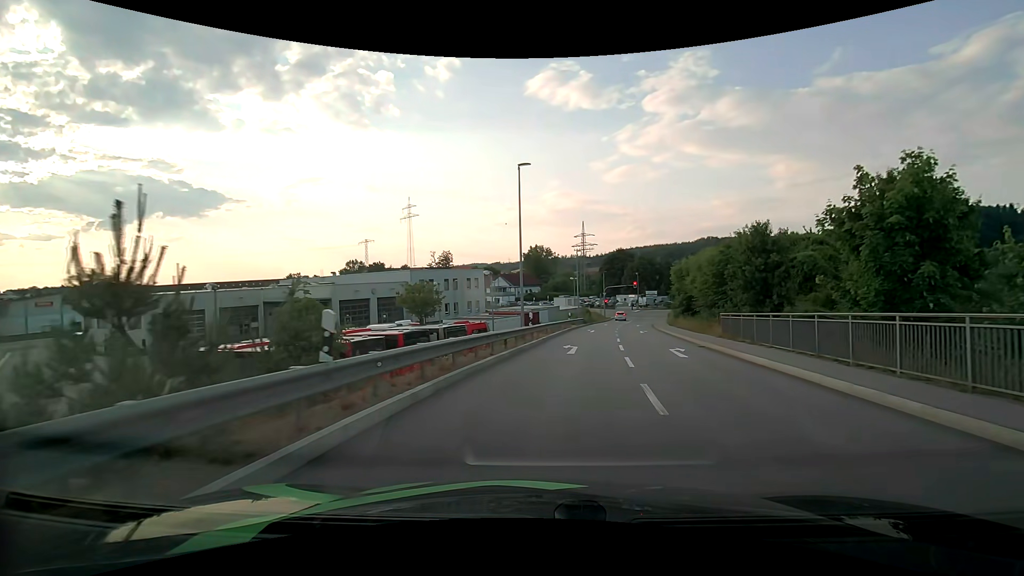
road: primary_link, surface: asphalt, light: Day
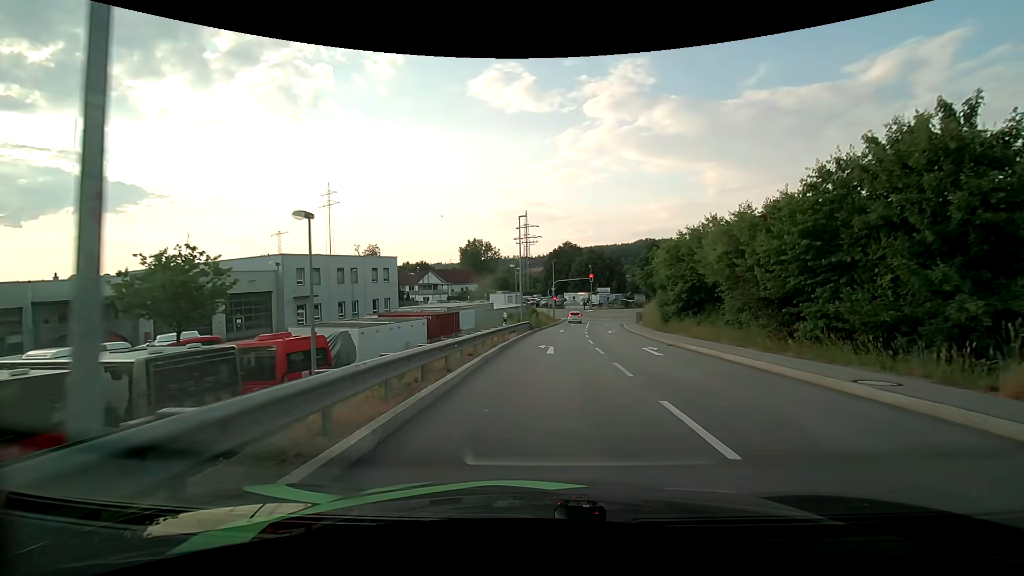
(+1.3, +19.9) m; +7°
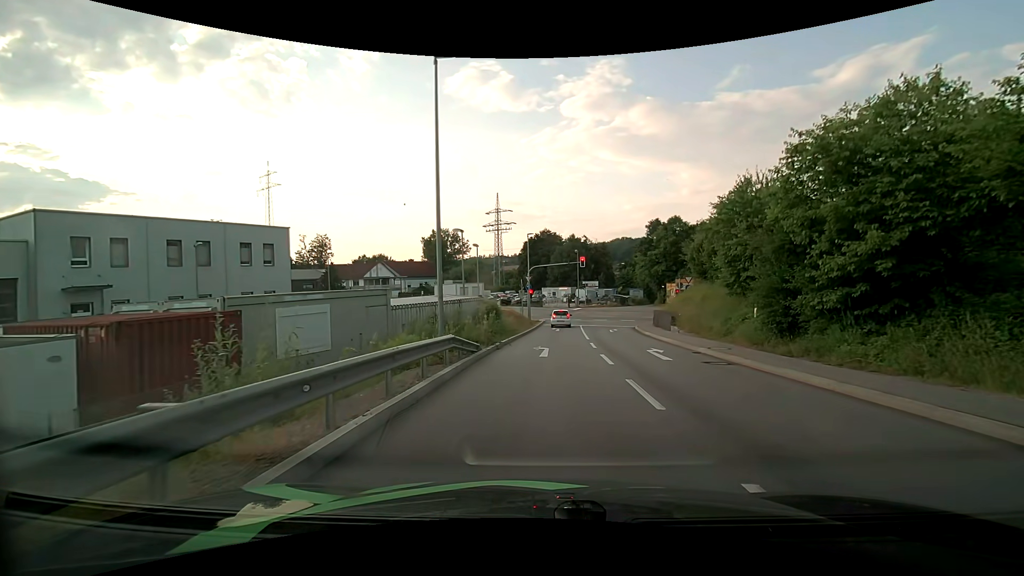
(+0.6, +21.6) m; +2°
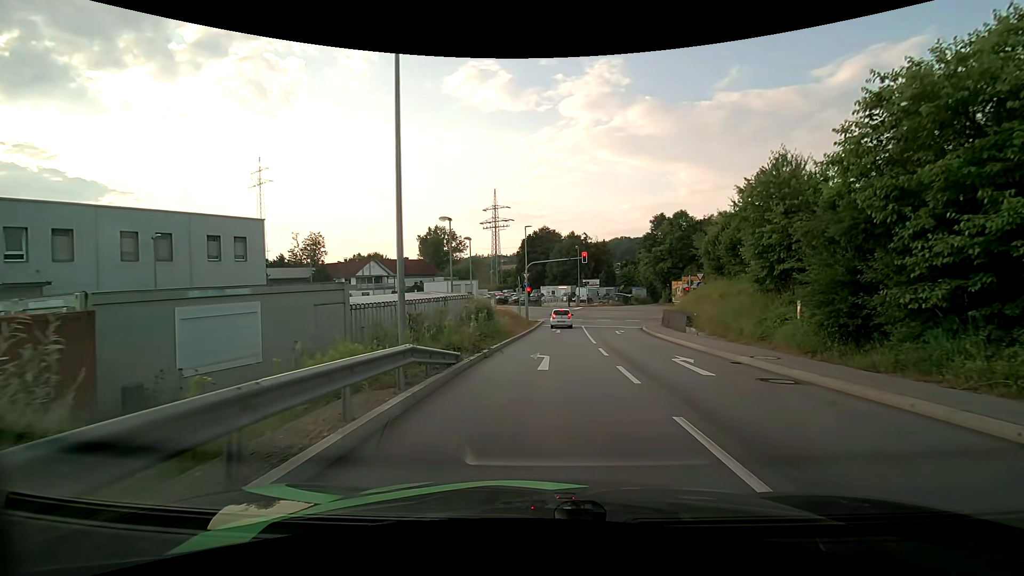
(0.0, +3.5) m; 0°
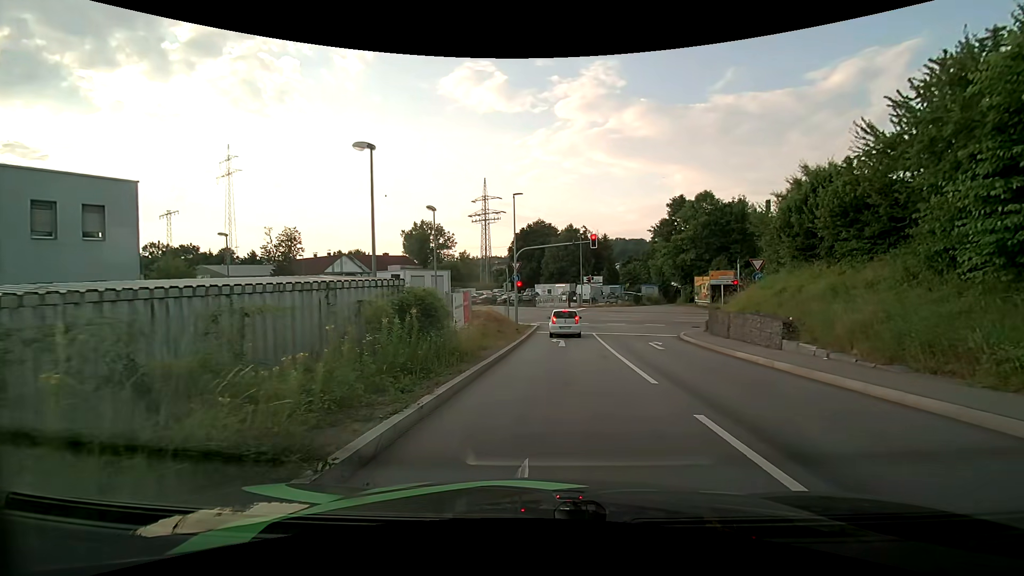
(+0.1, +11.5) m; 0°
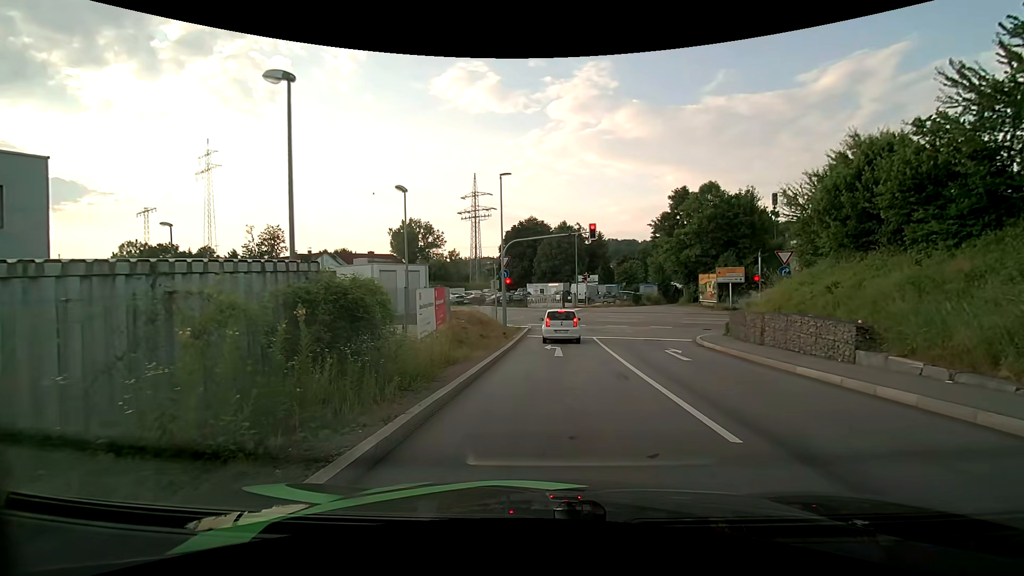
(+0.1, +4.2) m; +2°
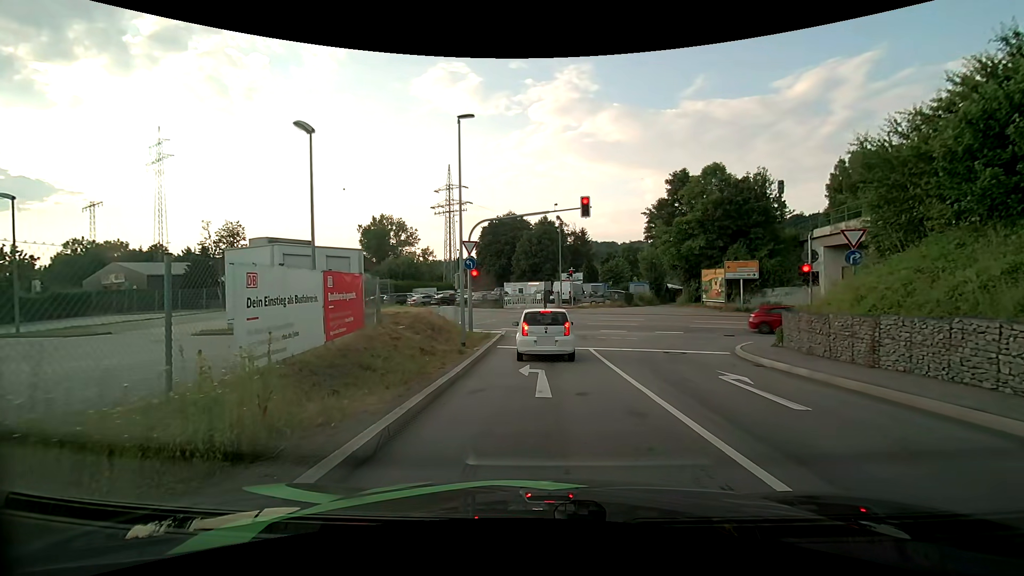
(+0.1, +7.4) m; +2°
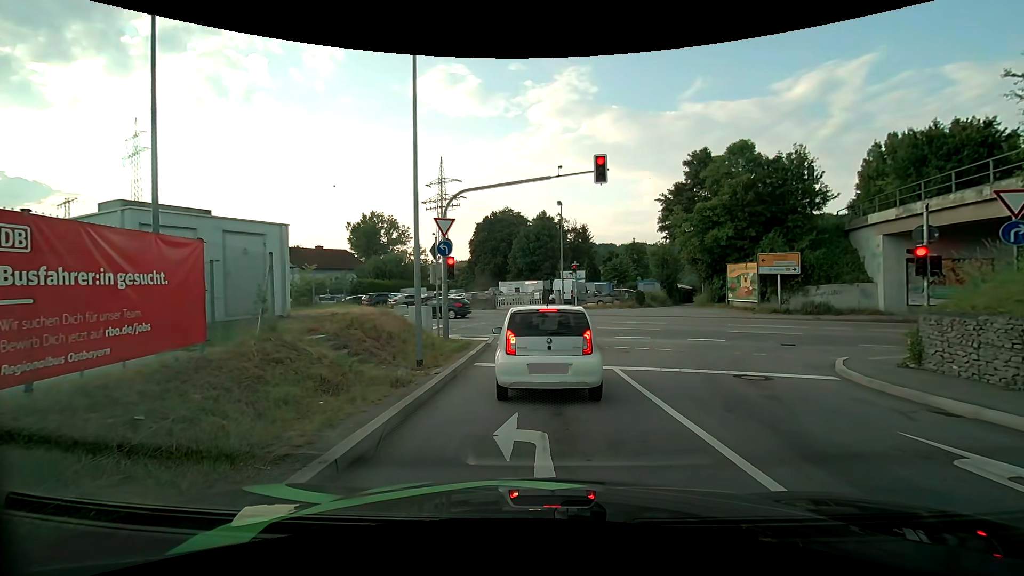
(-0.1, +6.0) m; -1°
(0, +10) (+1, +20) (-1, +30) (-8, +37) (-17, +41) (-26, +44) (-36, +47) (-45, +51) (-55, +54) (-64, +58) m
